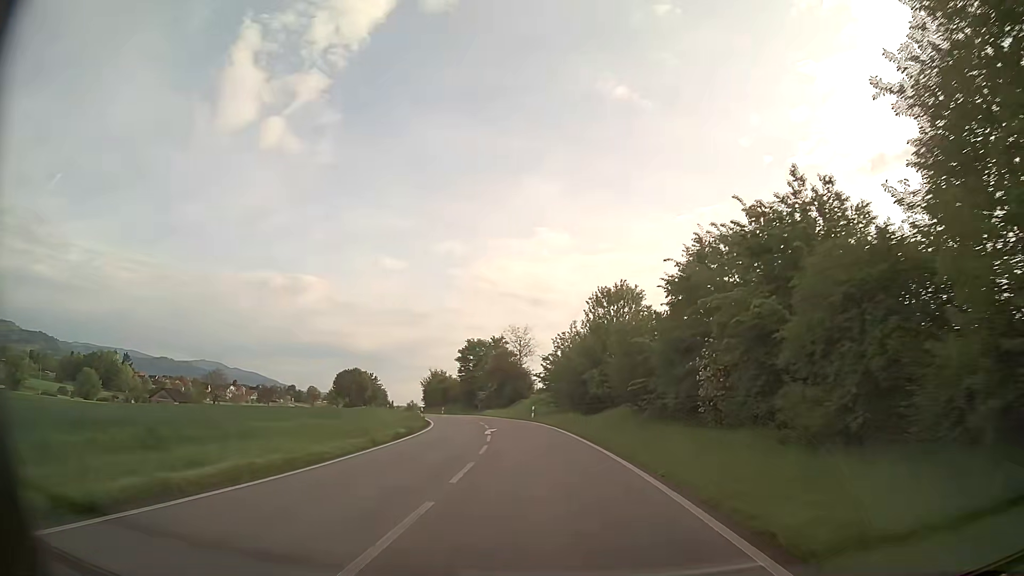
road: primary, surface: asphalt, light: Day
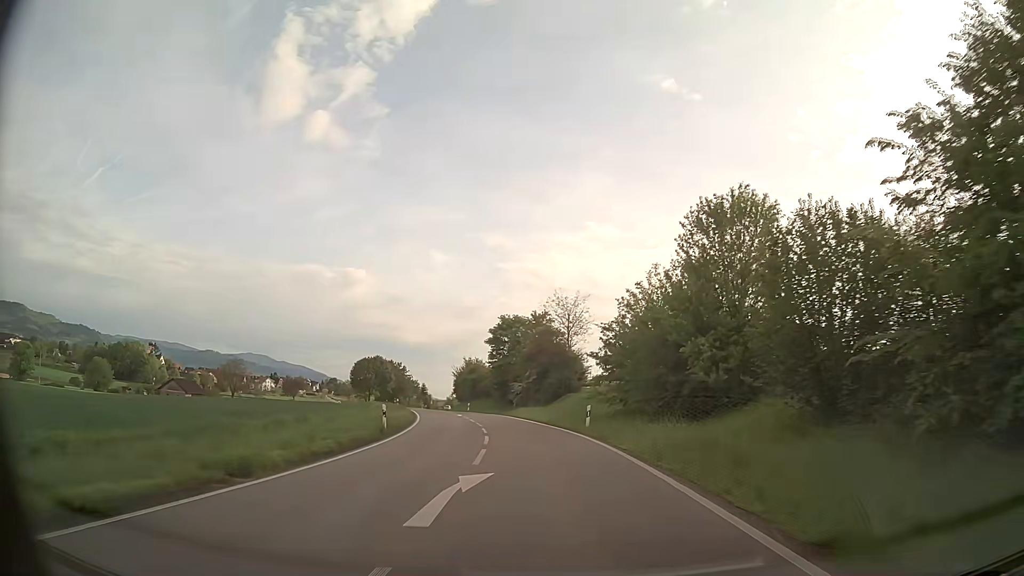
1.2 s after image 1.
(-0.8, +21.6) m; -4°
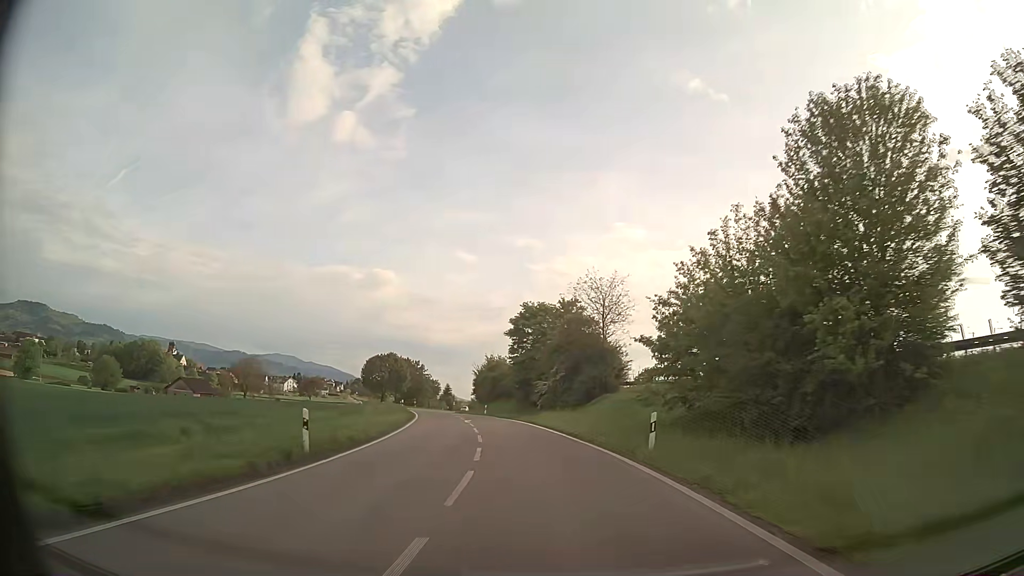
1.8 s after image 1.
(-0.2, +10.9) m; -2°
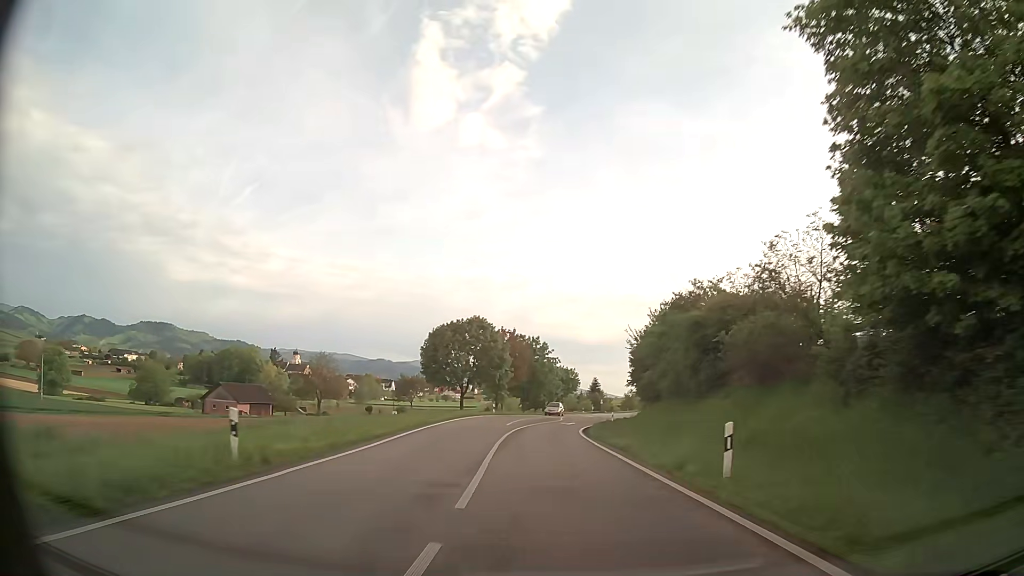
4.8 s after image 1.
(-6.8, +54.0) m; -13°
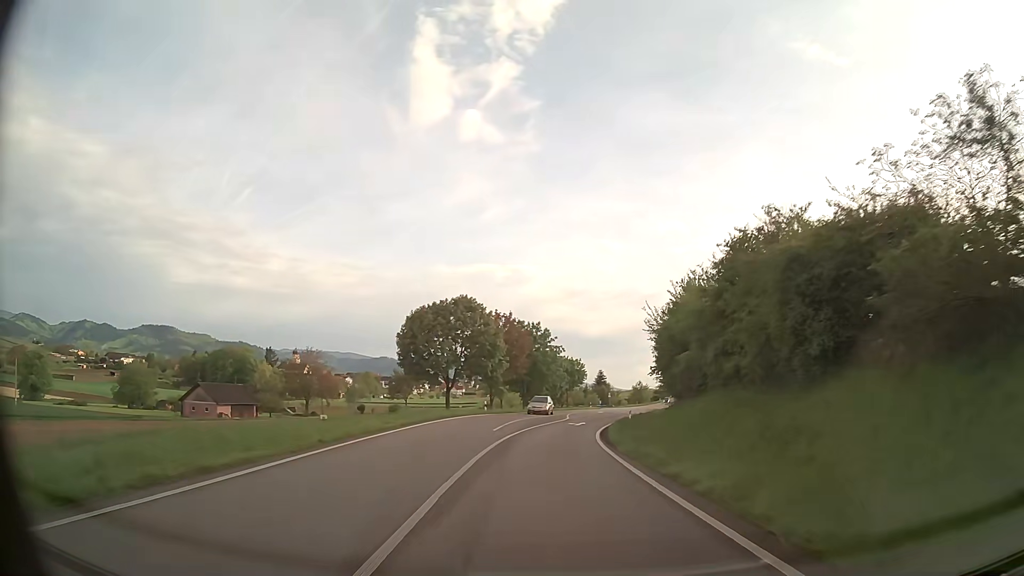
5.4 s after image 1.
(-0.1, +10.9) m; -1°
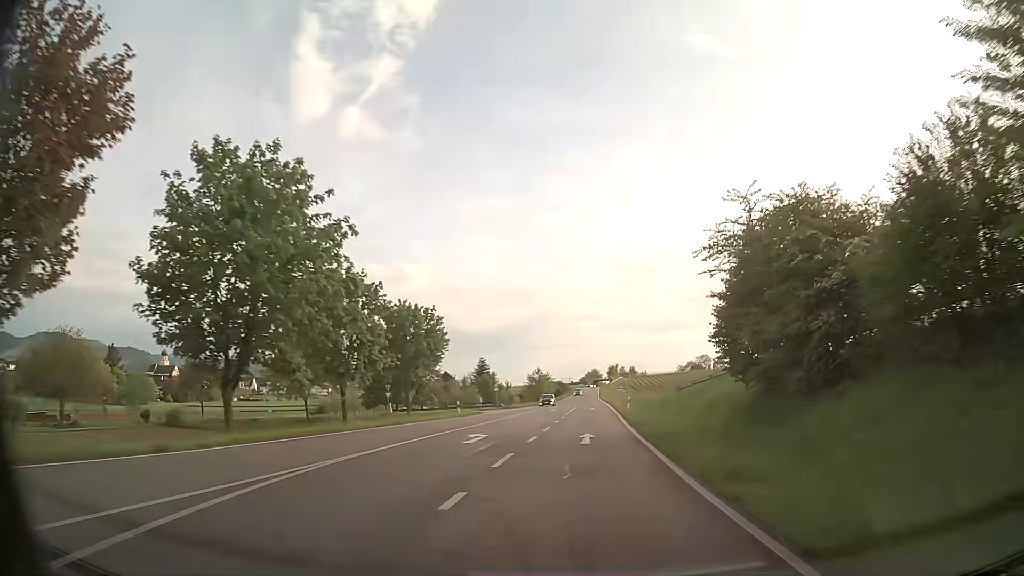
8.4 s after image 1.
(+3.7, +54.5) m; +10°
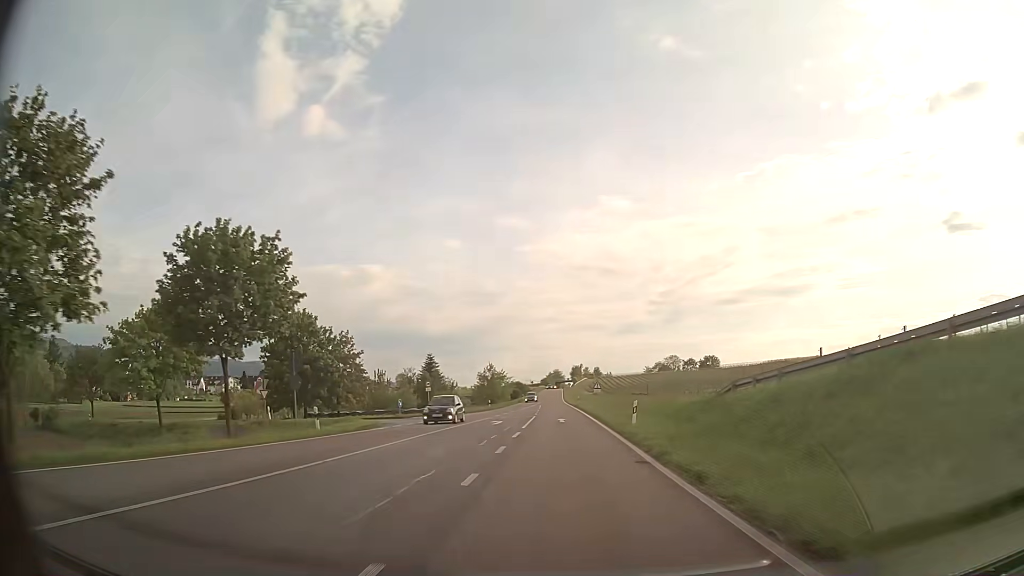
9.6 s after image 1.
(+0.7, +21.7) m; +4°
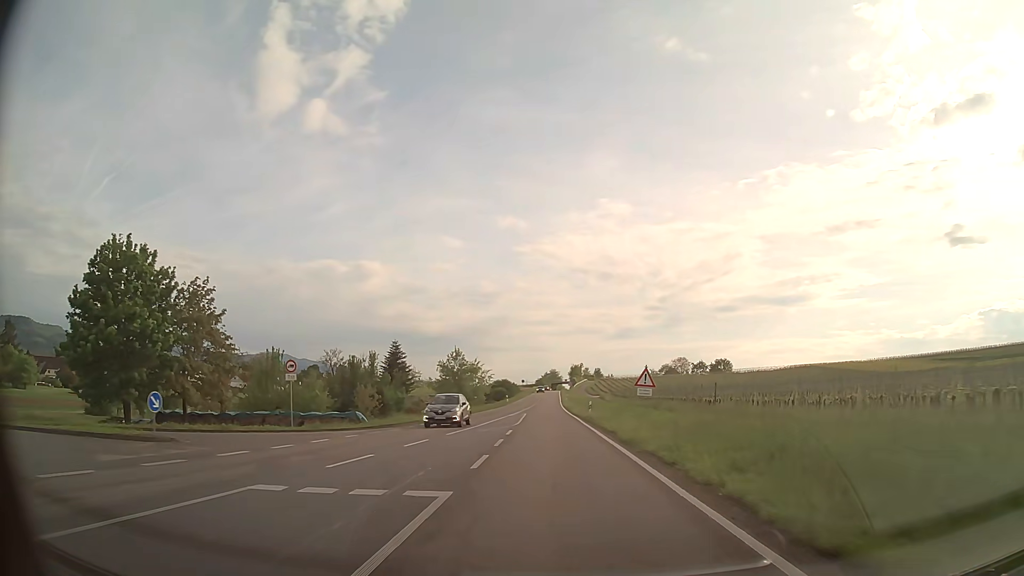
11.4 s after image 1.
(-0.2, +32.4) m; 0°
(0, +10) (0, +20) (0, +30) (0, +40) (0, +50) (0, +60) (-1, +70) (-1, +80) (-1, +90) (-1, +100) m
